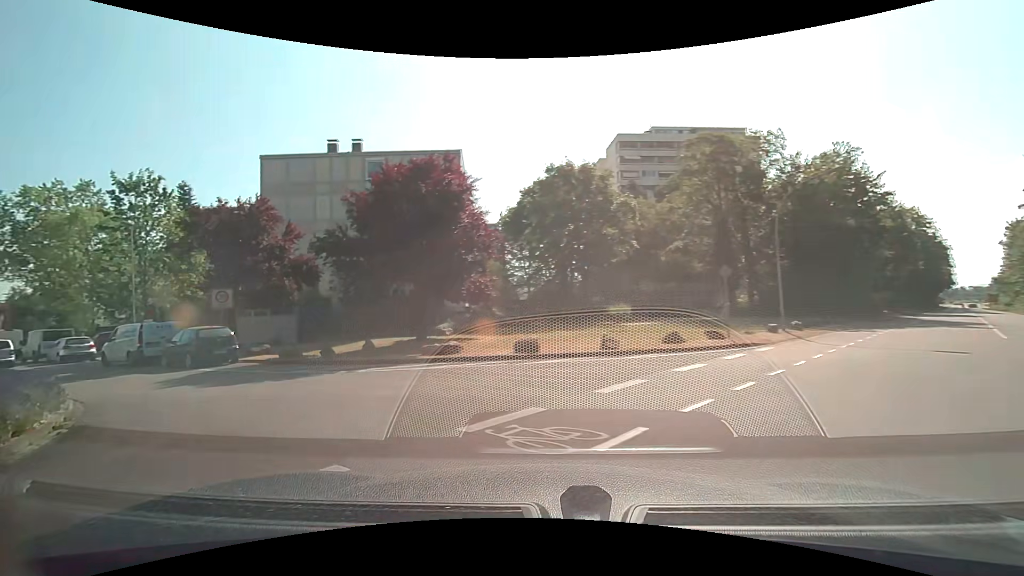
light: Day
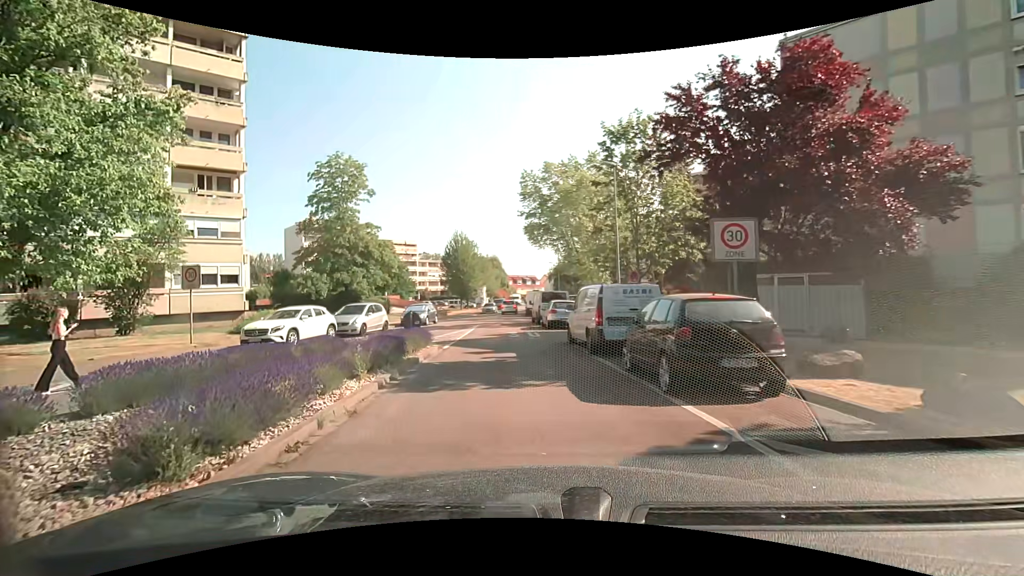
(-6.5, +11.6) m; -53°
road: residential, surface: asphalt
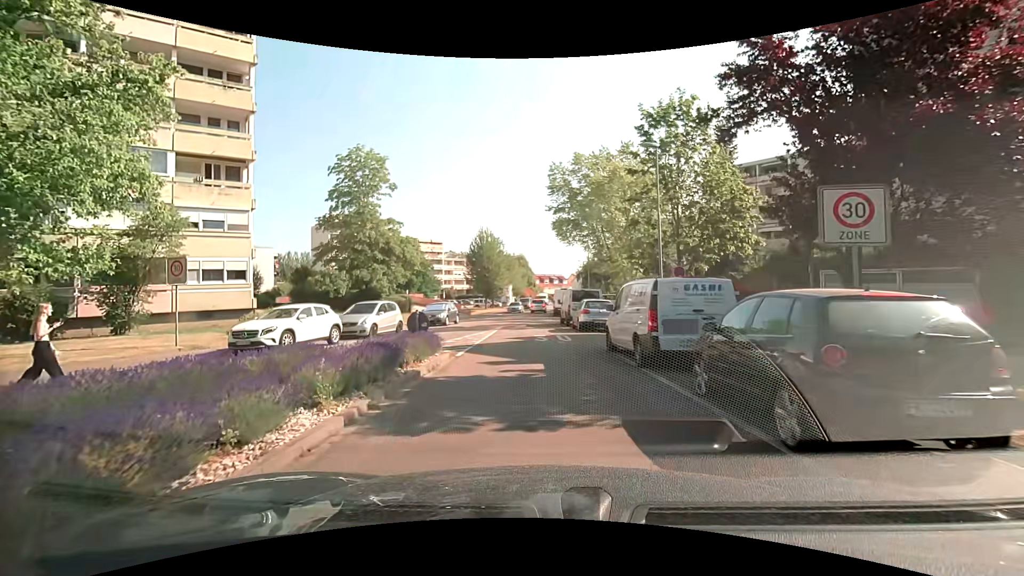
(-0.1, +2.7) m; -3°
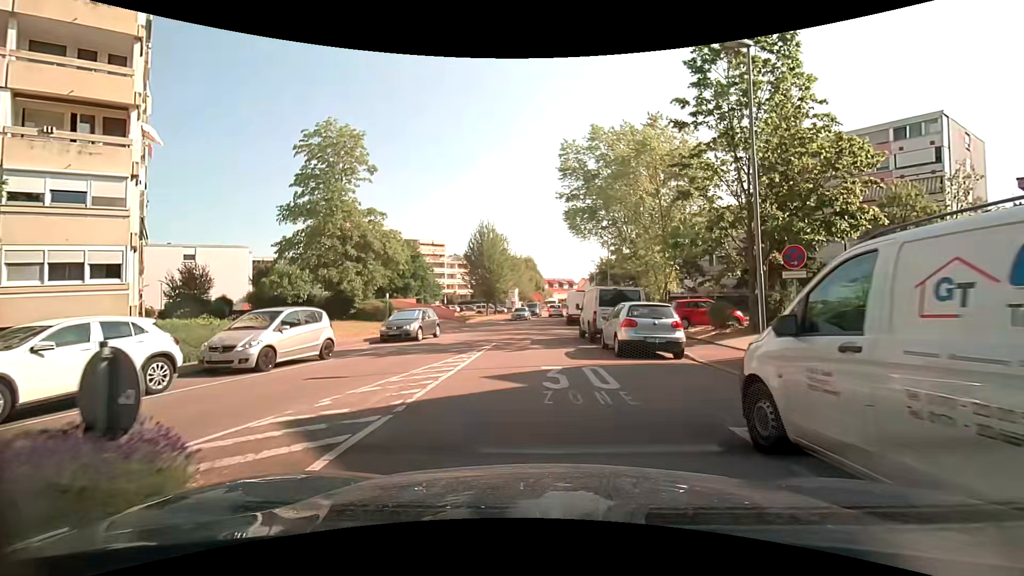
(0.0, +9.1) m; 0°
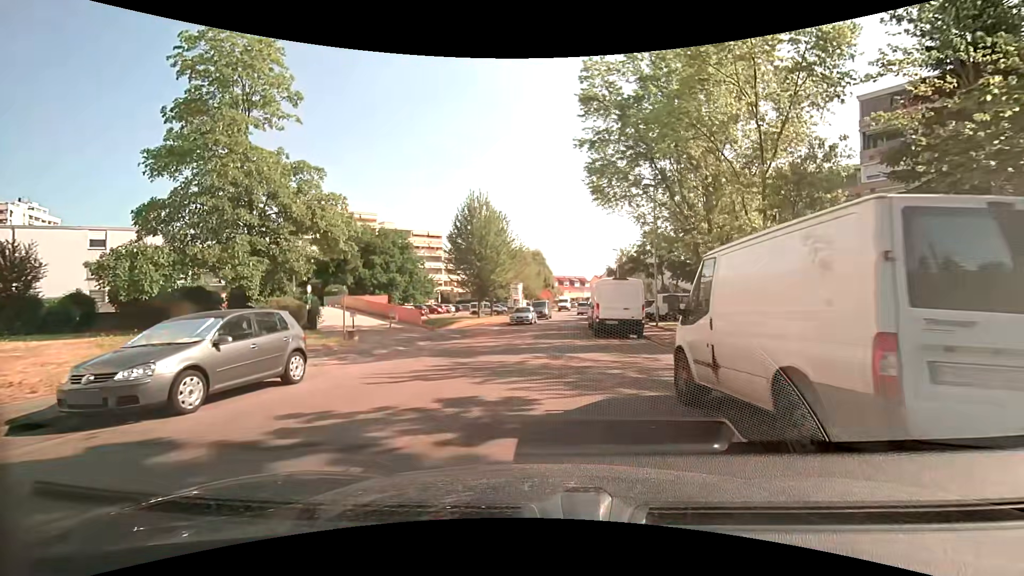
(-0.3, +14.8) m; -2°
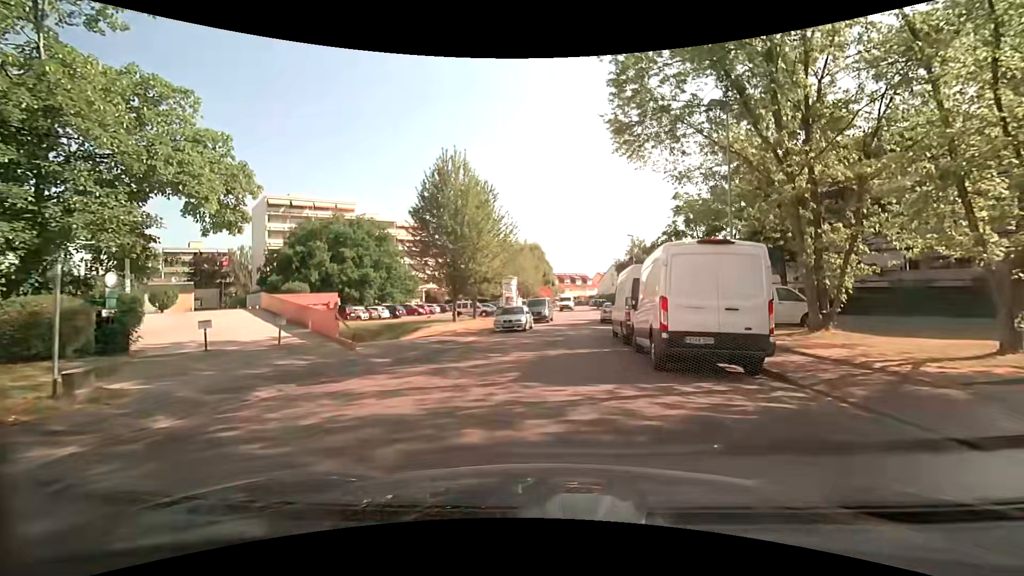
(+0.1, +11.6) m; -1°
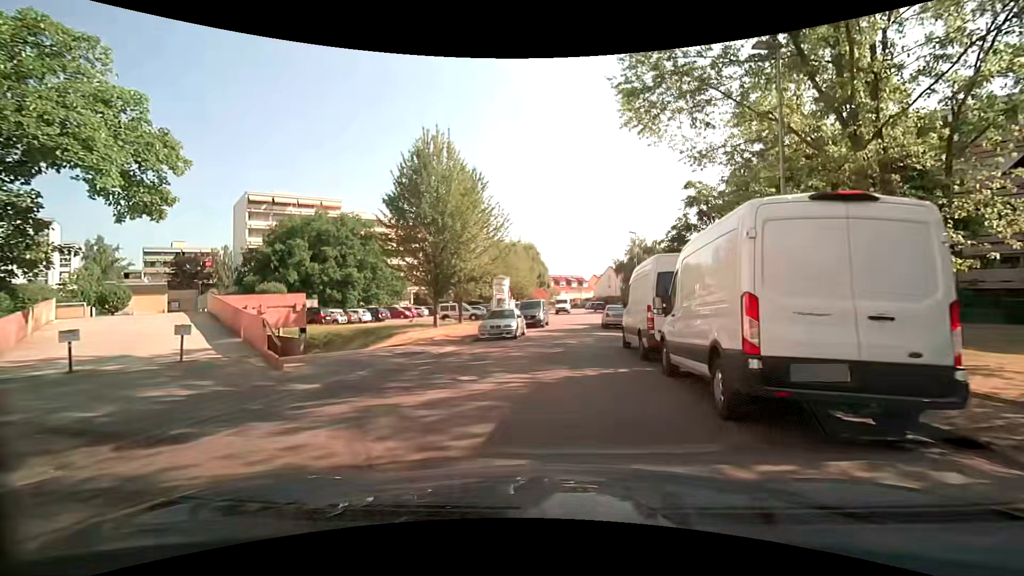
(+0.1, +4.1) m; +1°
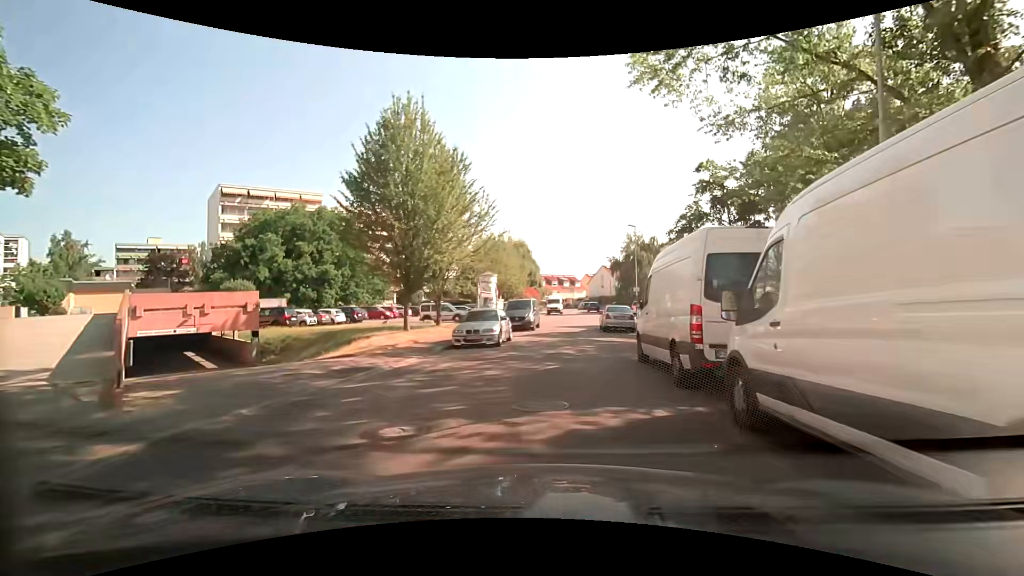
(+0.1, +4.2) m; +2°
(0, +10) (+1, +20) (+1, +30) (+4, +40) (+5, +50) (+6, +60) (+6, +70) (+5, +80) (+6, +89) (+6, +99) m
